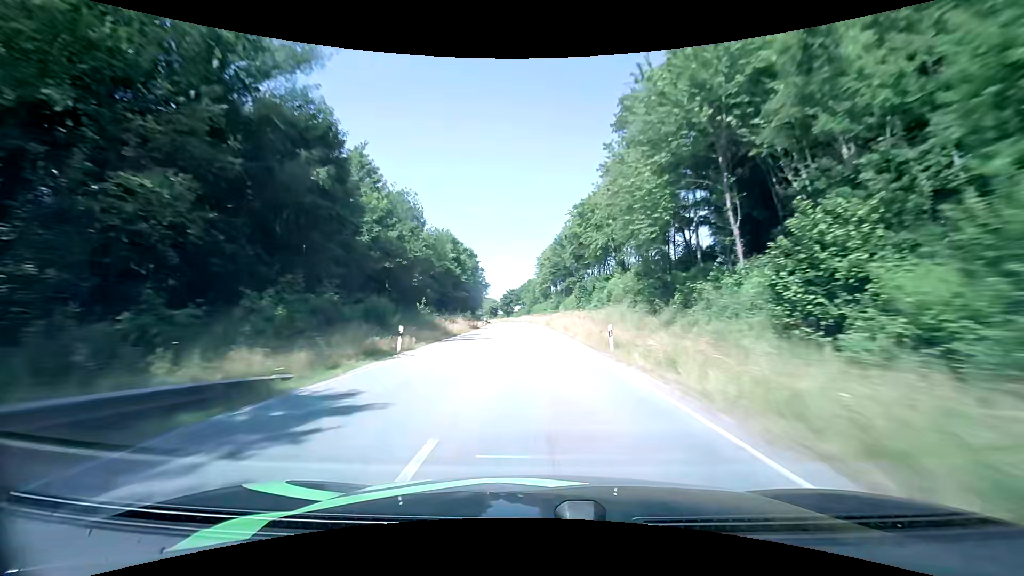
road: primary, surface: asphalt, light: Day
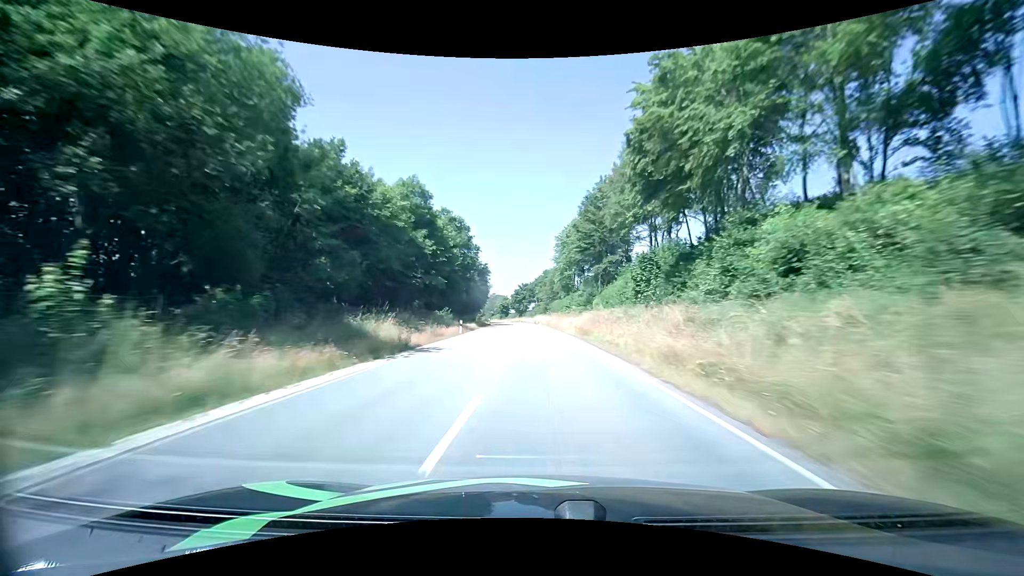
(-0.6, +32.9) m; -2°
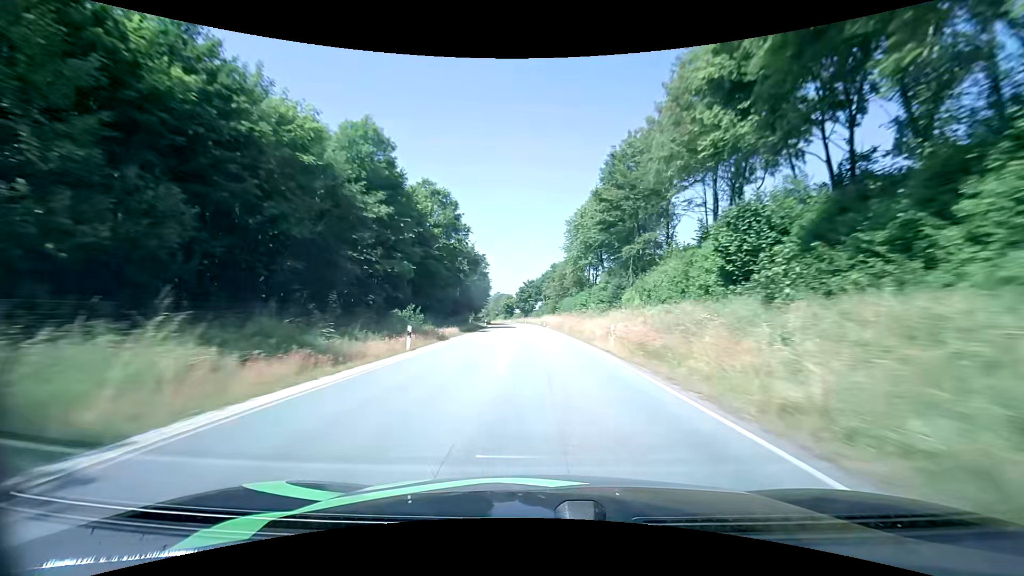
(-0.1, +16.3) m; -1°
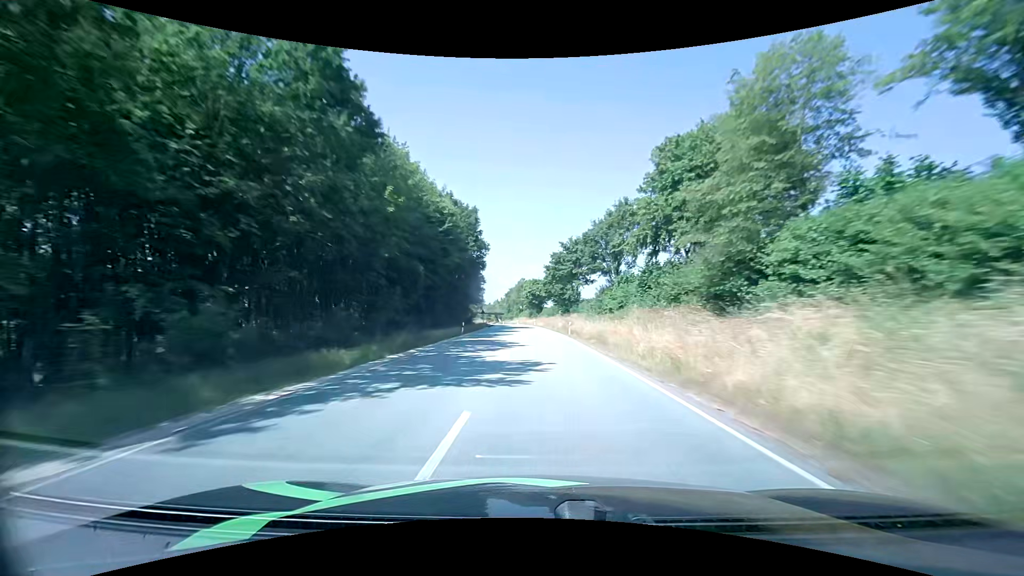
(-2.8, +80.1) m; -4°
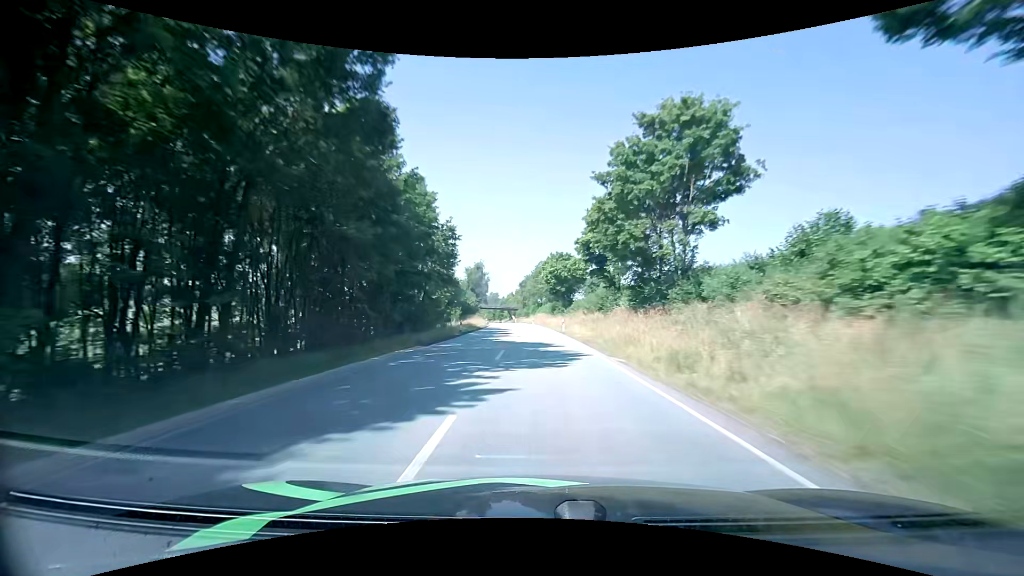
(-0.8, +48.1) m; -2°
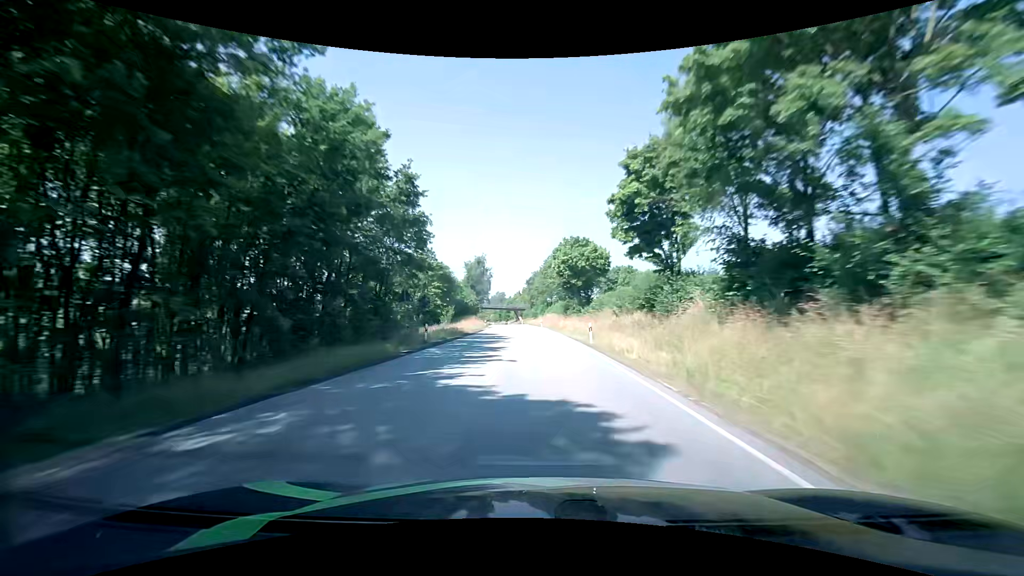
(-0.1, +16.0) m; -1°
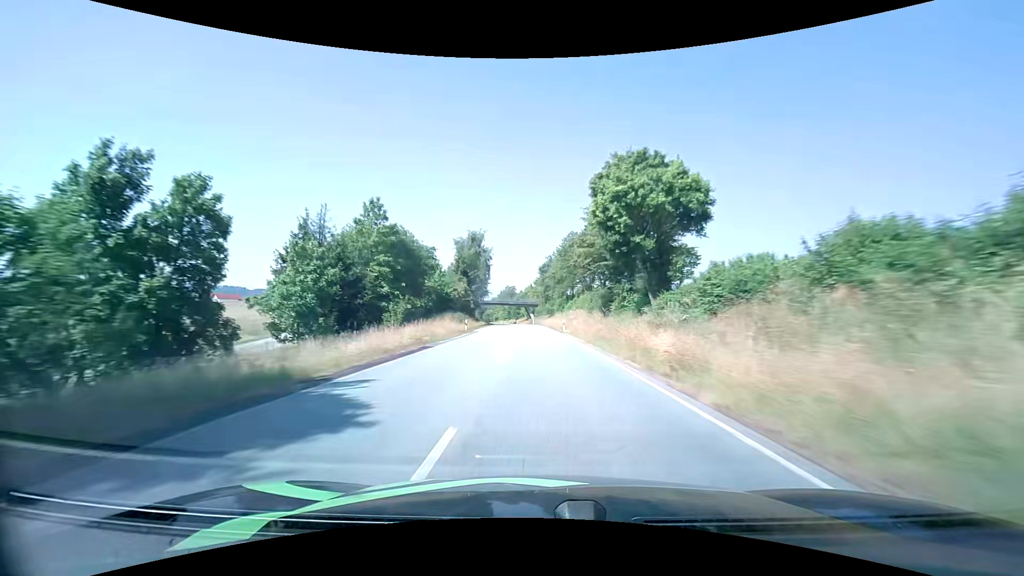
(-0.6, +32.2) m; -2°
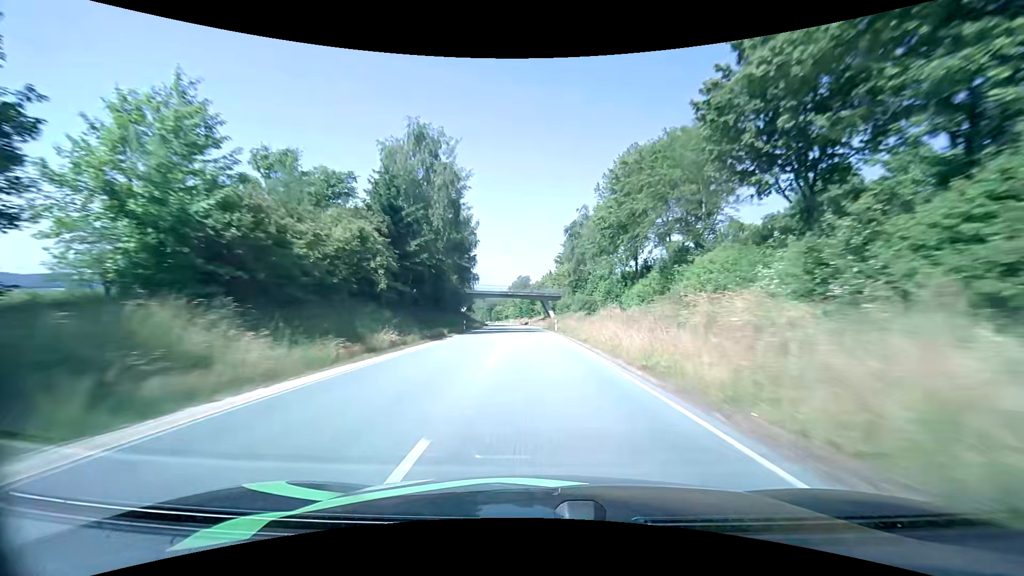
(-1.0, +48.2) m; -2°
(0, +10) (0, +20) (0, +30) (-1, +40) (-1, +50) (-2, +60) (-3, +70) (-3, +80) (-4, +90) (-5, +100) m
